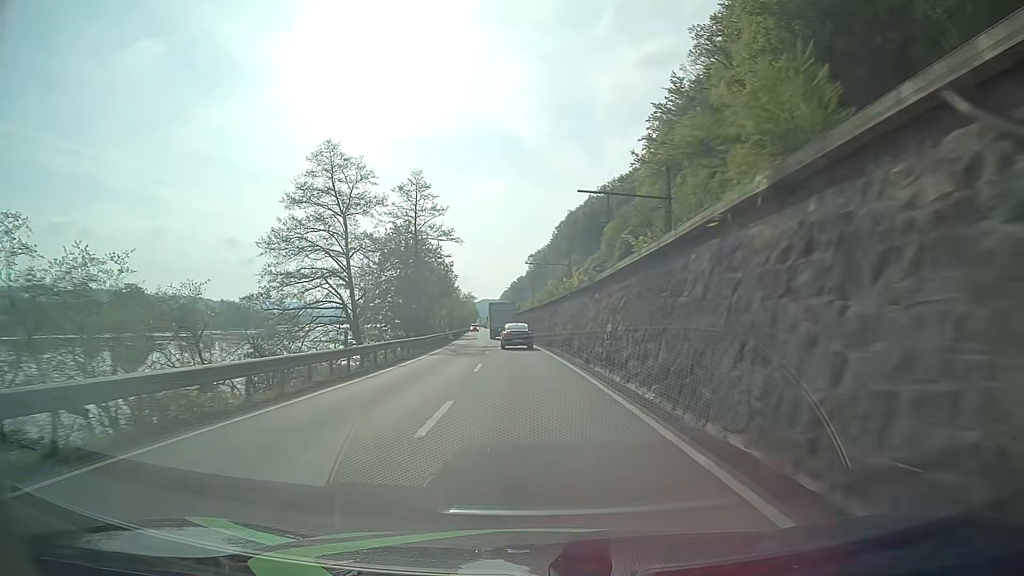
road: primary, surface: asphalt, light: Day
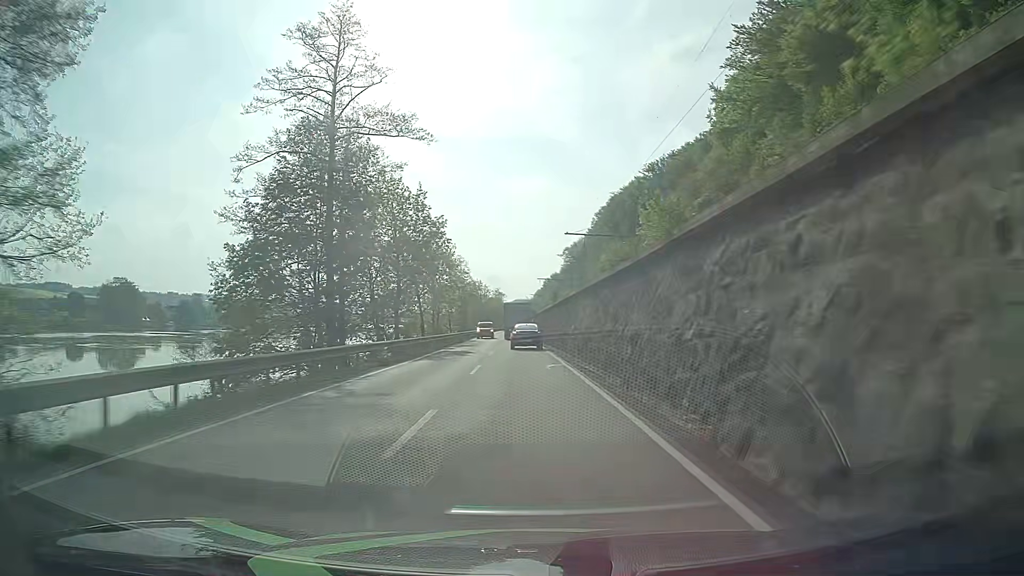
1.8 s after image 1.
(-1.1, +37.3) m; -3°
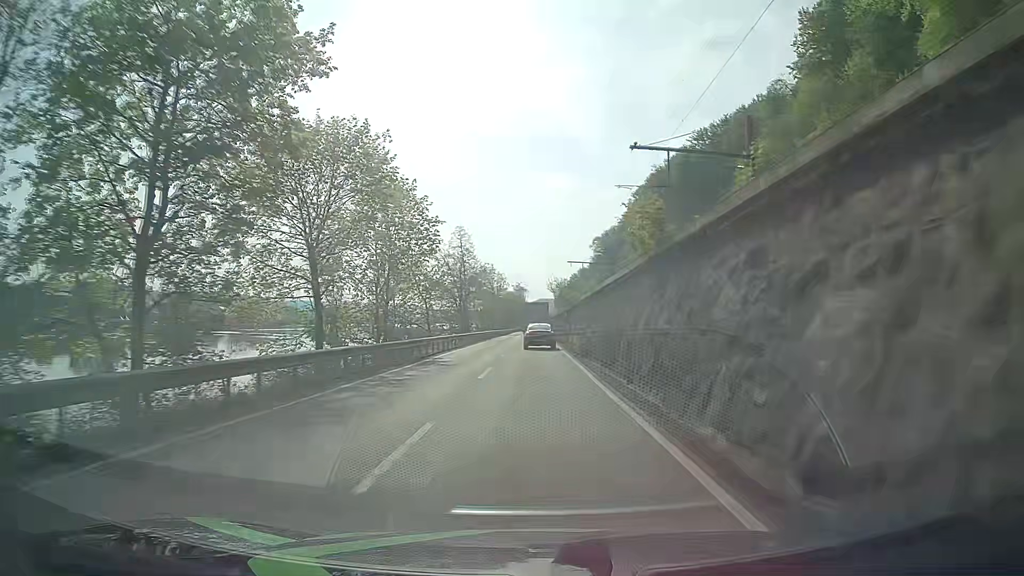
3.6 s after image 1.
(-0.7, +37.5) m; -2°
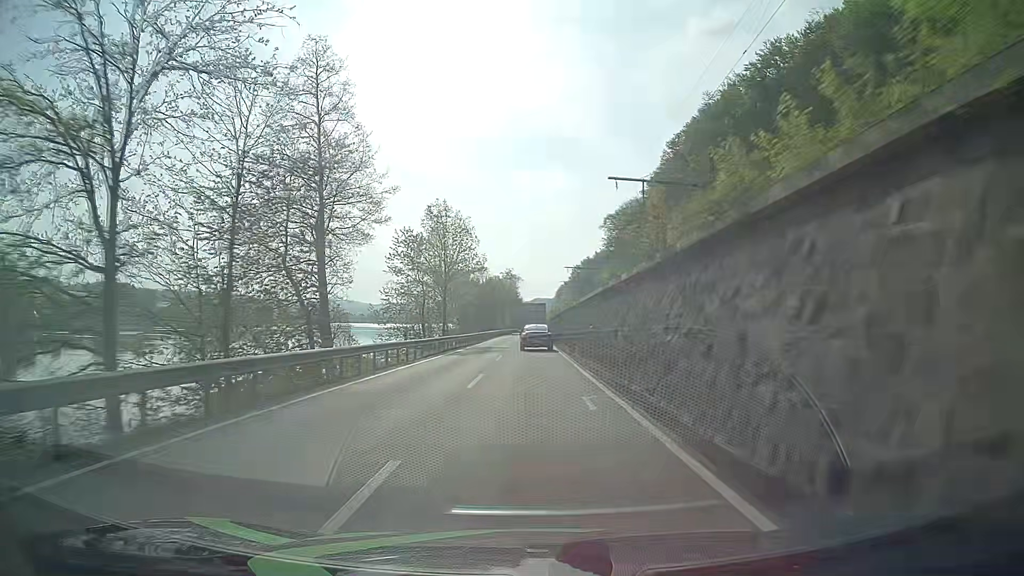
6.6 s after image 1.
(0.0, +62.5) m; 0°
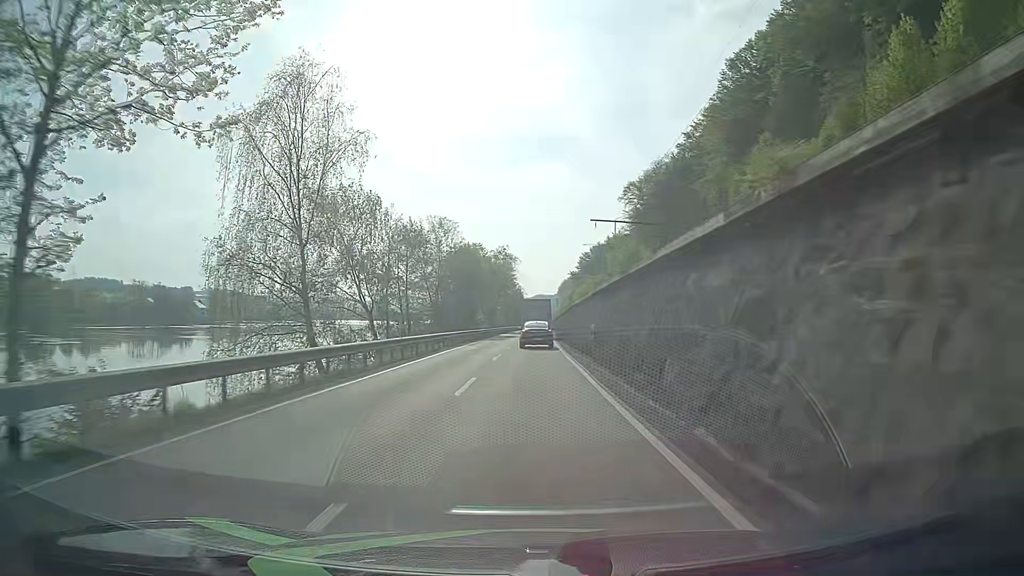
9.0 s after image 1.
(+0.2, +49.7) m; 0°
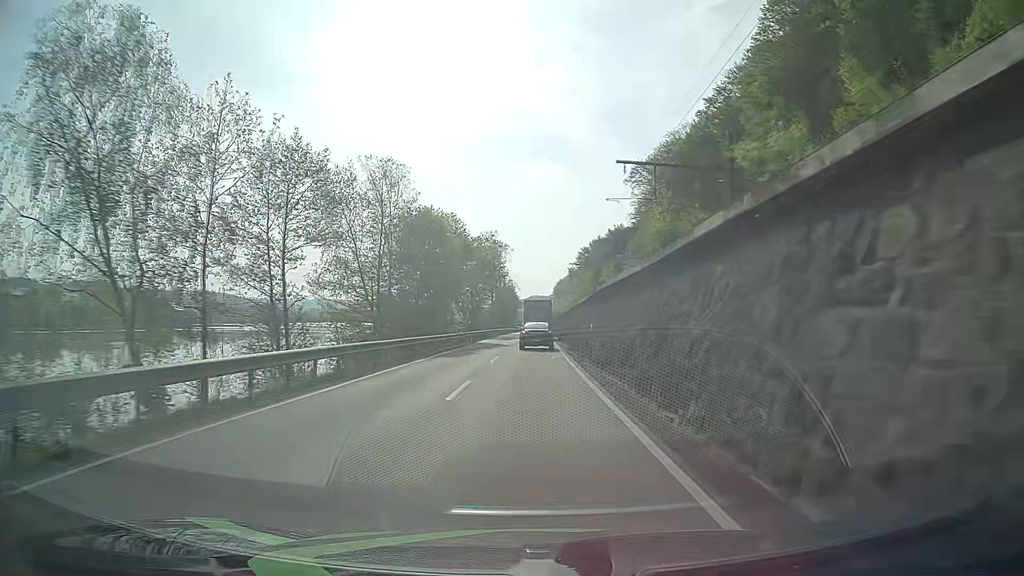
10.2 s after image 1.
(+0.1, +24.6) m; 0°
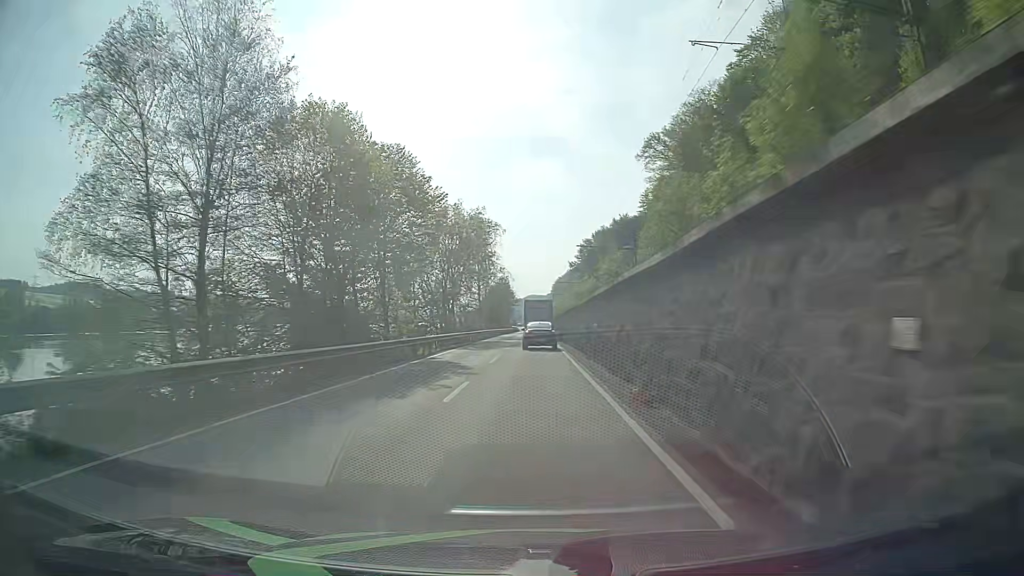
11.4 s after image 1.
(+0.1, +24.3) m; 0°
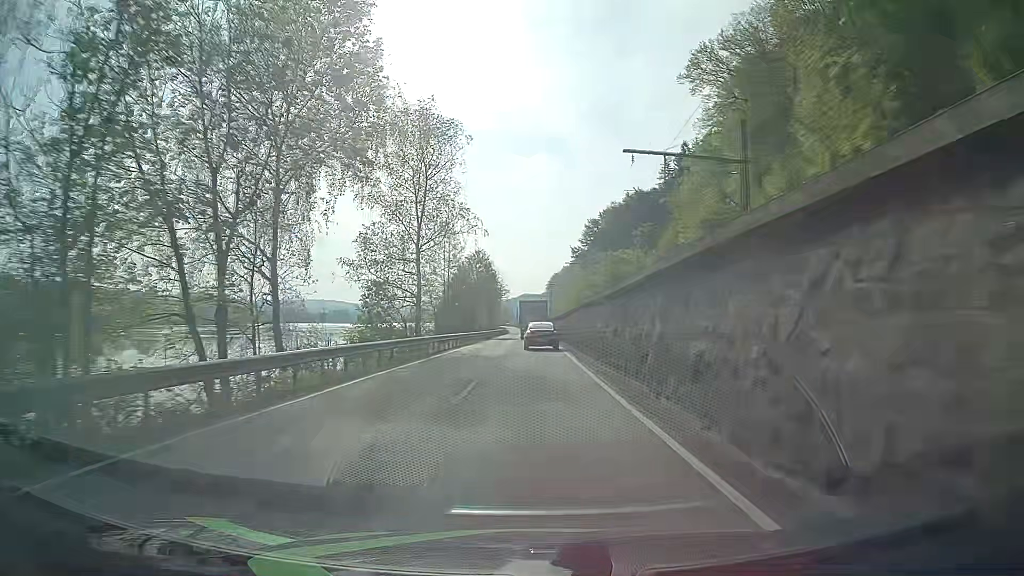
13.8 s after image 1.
(+0.4, +47.9) m; +1°
(0, +10) (0, +20) (0, +30) (0, +40) (0, +50) (0, +60) (0, +70) (0, +80) (0, +90) (0, +100) m
